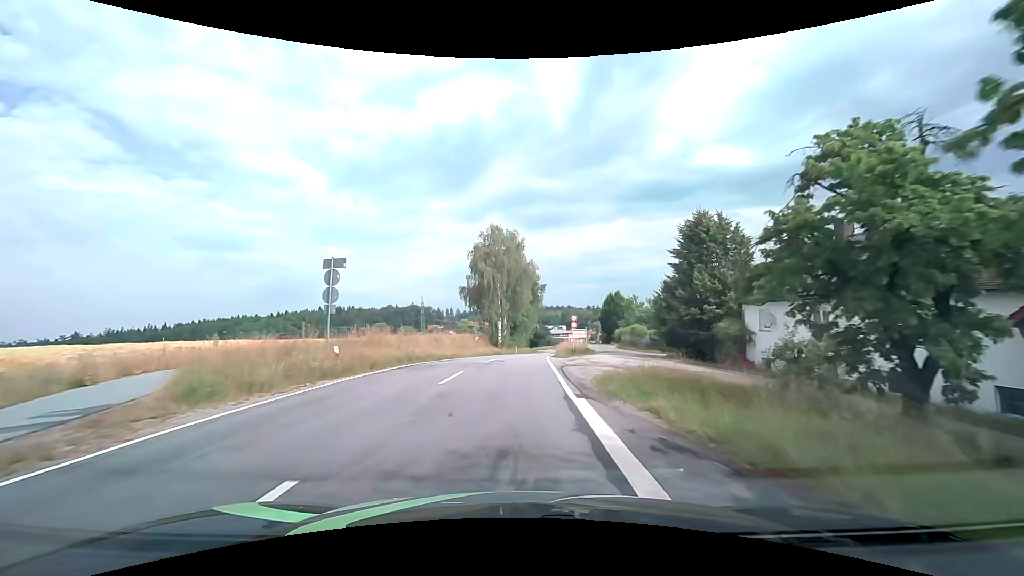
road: tertiary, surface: asphalt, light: Day
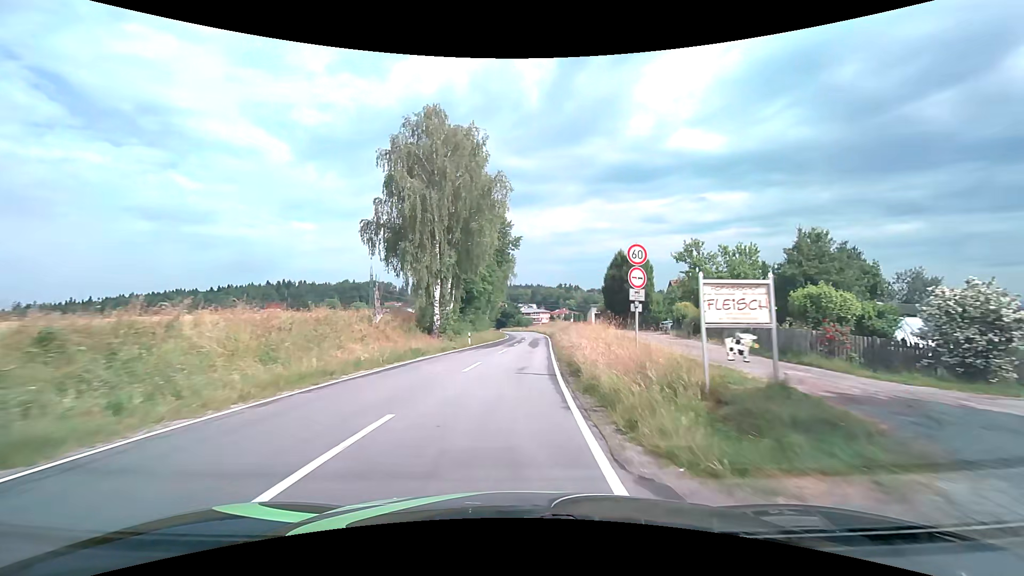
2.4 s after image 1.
(+0.9, +32.5) m; +4°
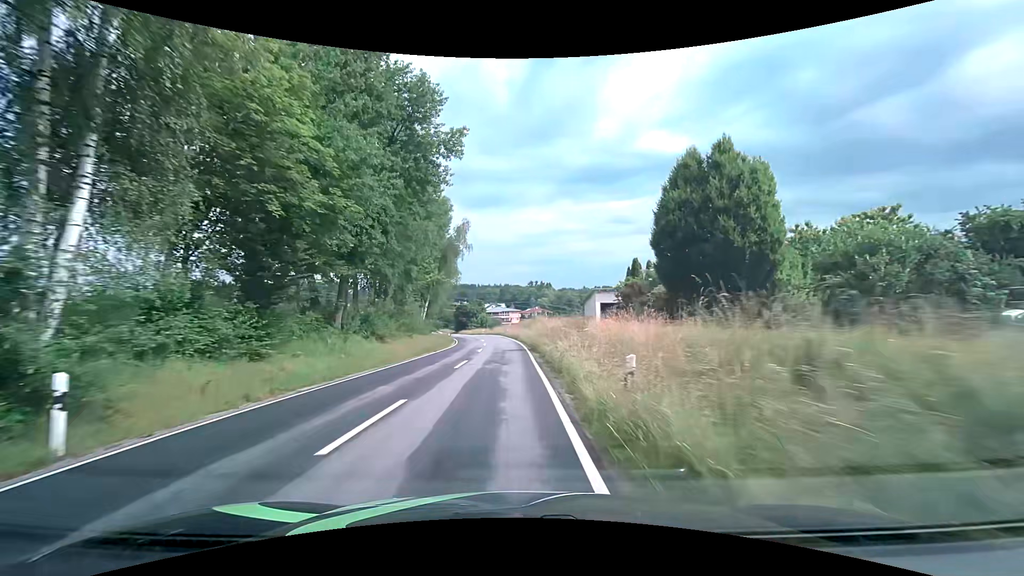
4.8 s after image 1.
(+1.5, +34.2) m; +4°
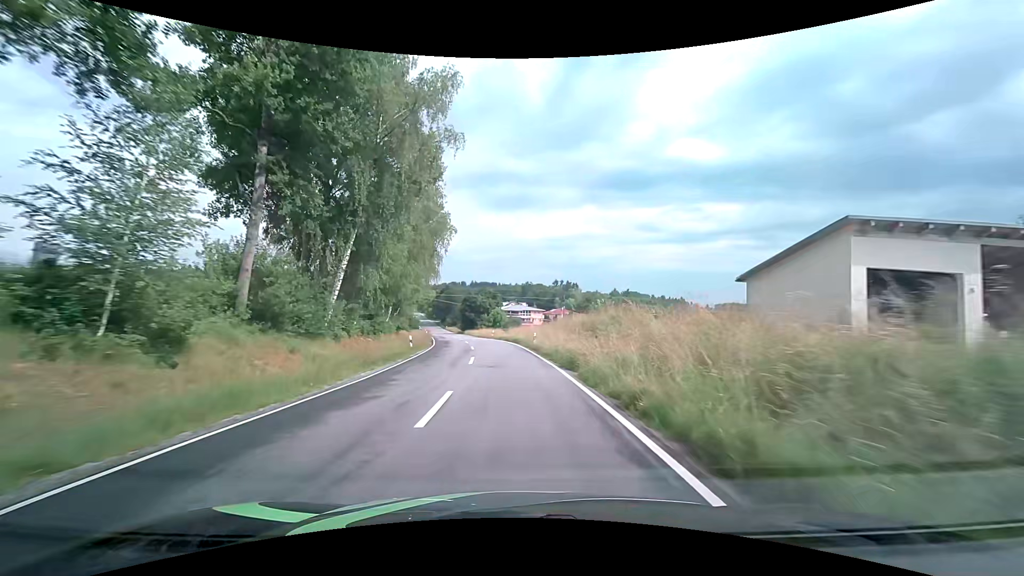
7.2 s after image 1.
(-1.5, +34.7) m; -3°
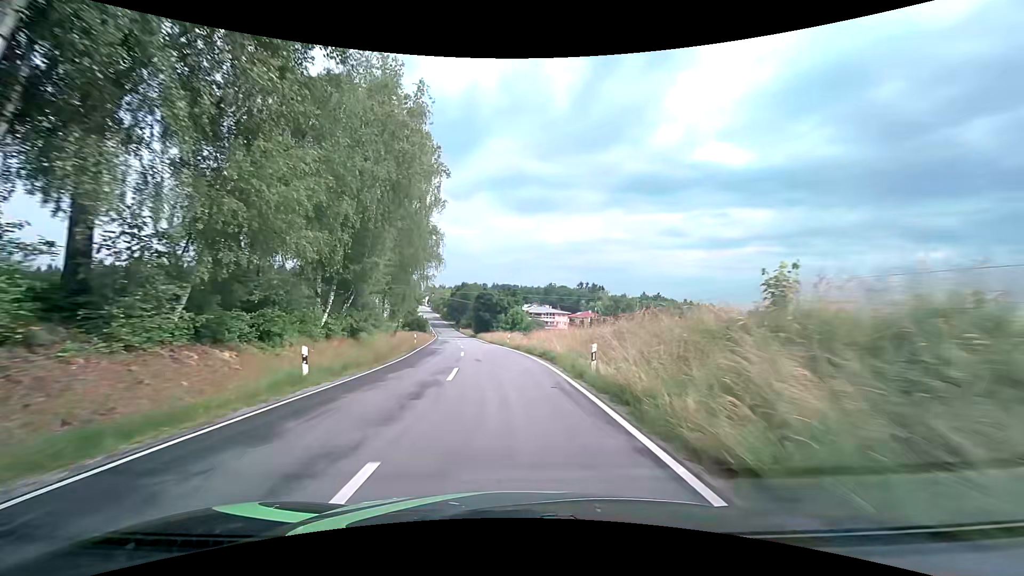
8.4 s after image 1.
(-0.2, +17.8) m; -2°
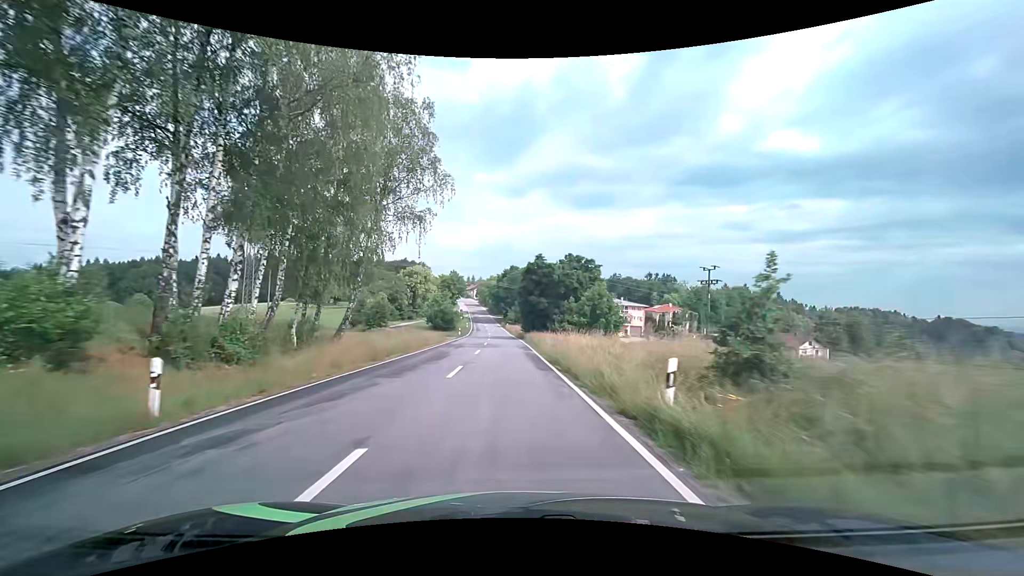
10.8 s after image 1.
(-2.0, +35.4) m; -6°
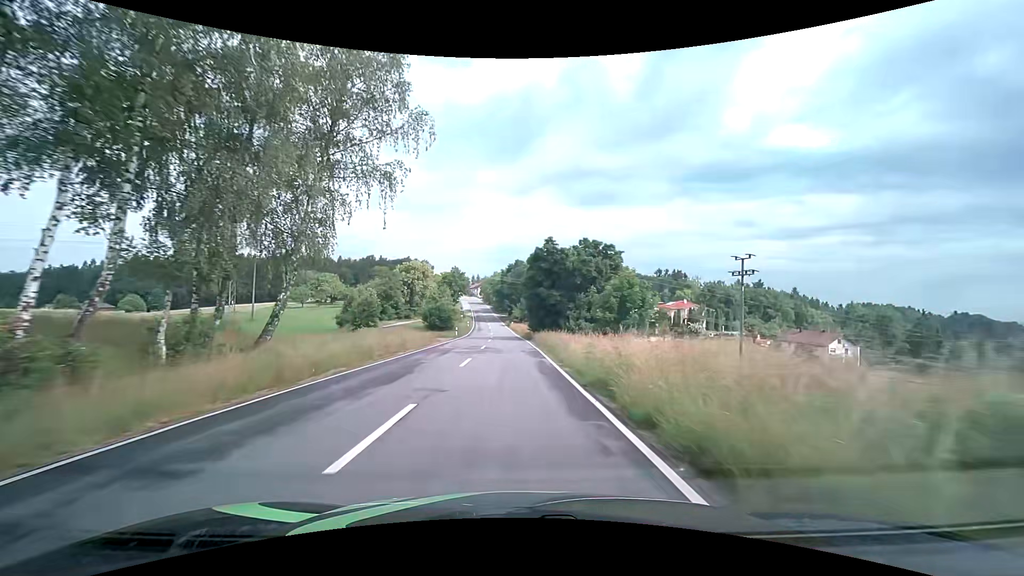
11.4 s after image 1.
(-0.1, +8.9) m; -1°
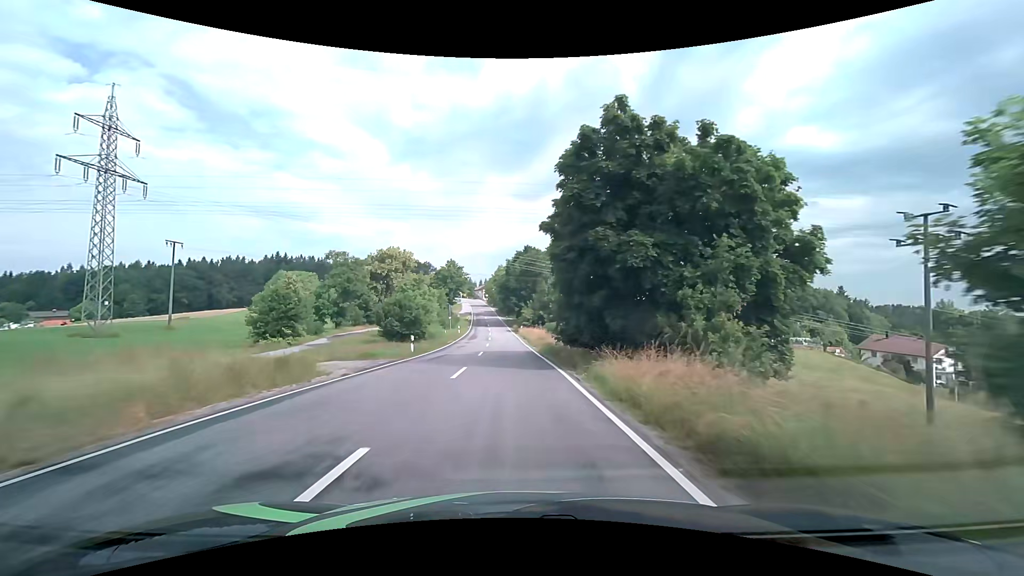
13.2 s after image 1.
(-0.4, +27.0) m; -1°
(0, +10) (0, +20) (0, +30) (0, +40) (-1, +50) (-1, +60) (-2, +70) (-2, +80) (-3, +90) (-4, +100) m
